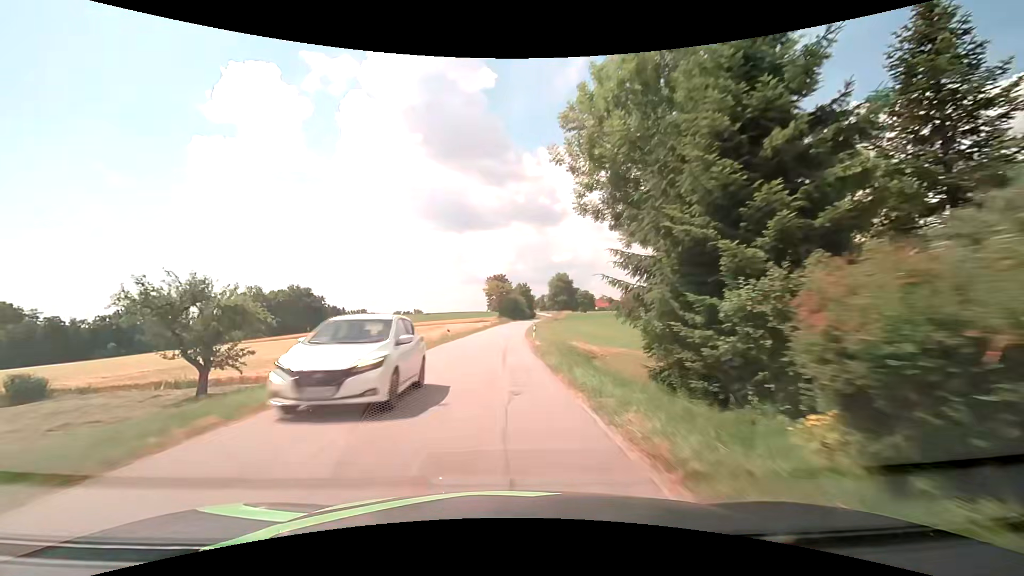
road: tertiary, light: Day
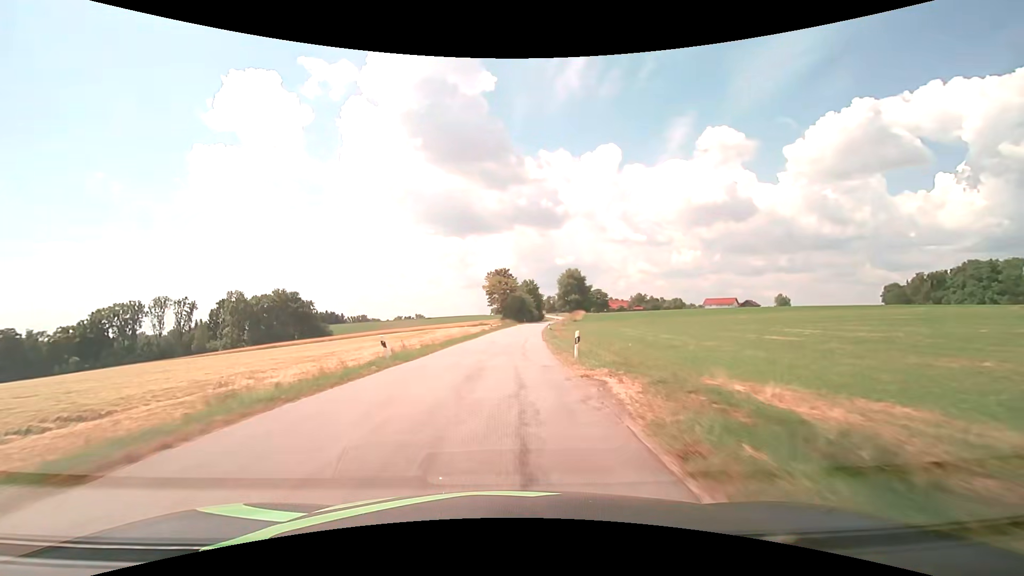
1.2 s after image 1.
(-0.2, +22.5) m; +1°
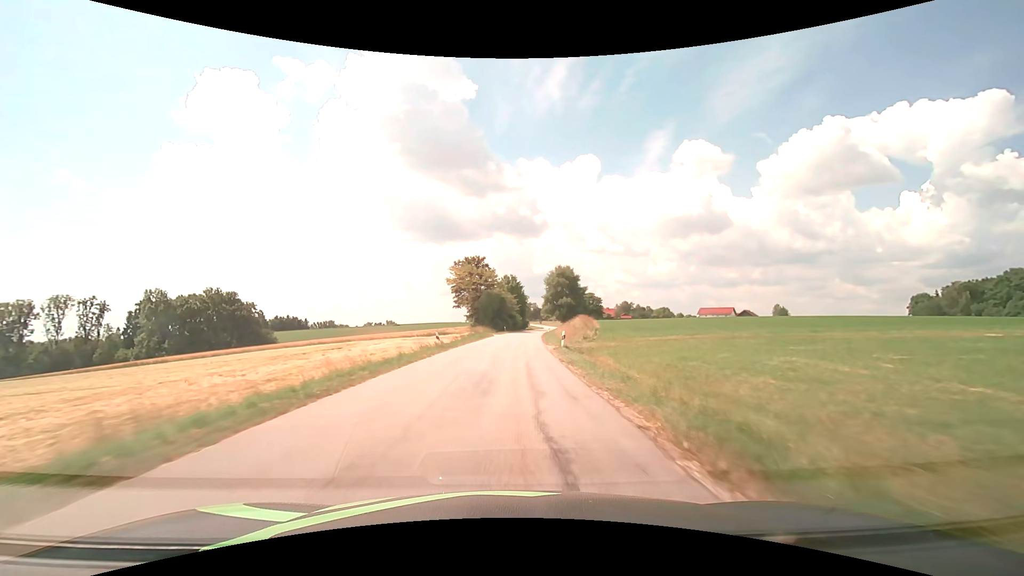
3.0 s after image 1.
(0.0, +33.7) m; +1°
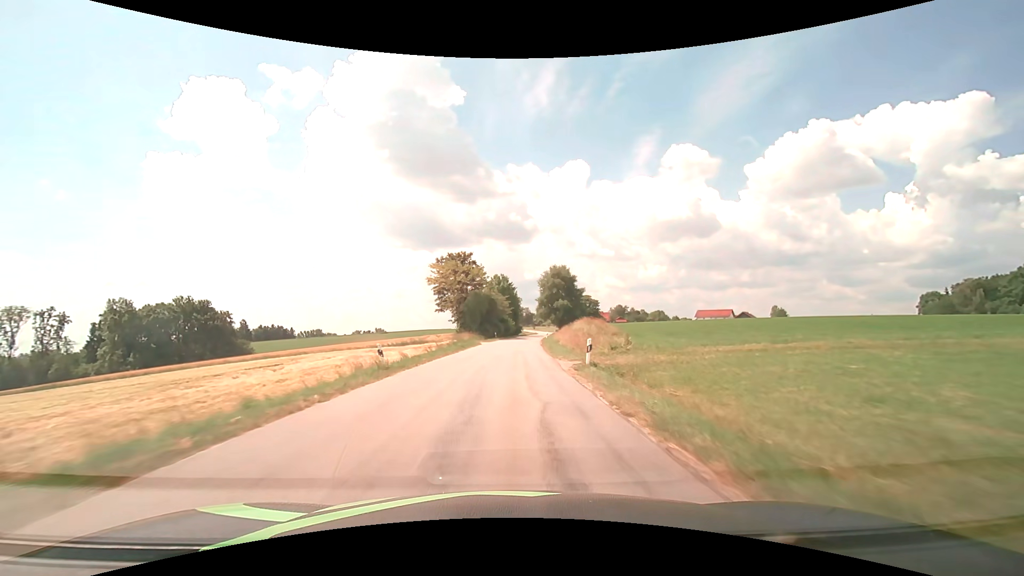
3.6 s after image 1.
(+0.1, +11.4) m; +1°
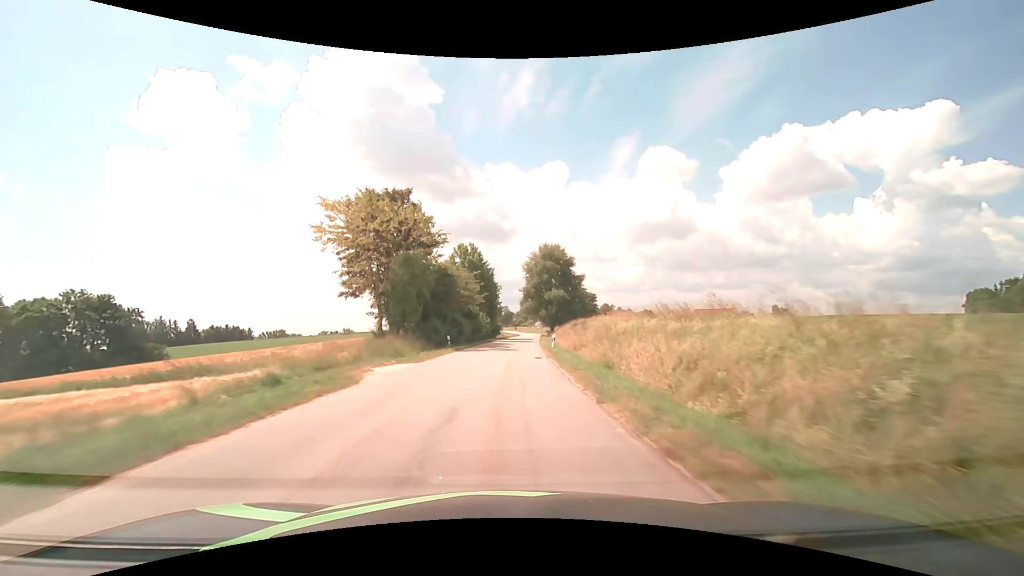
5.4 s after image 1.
(+0.7, +34.3) m; +2°
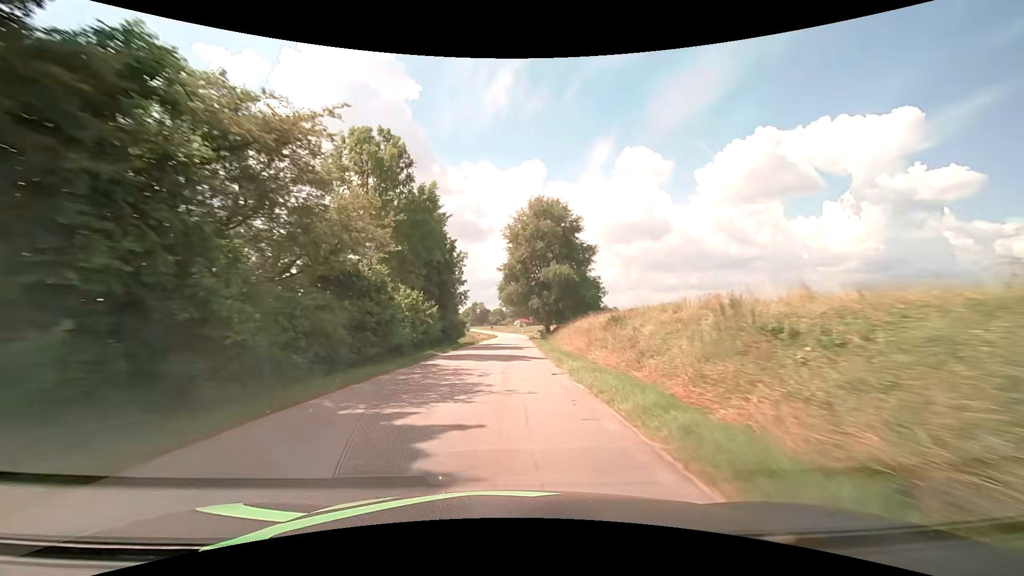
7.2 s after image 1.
(+0.7, +34.8) m; +3°
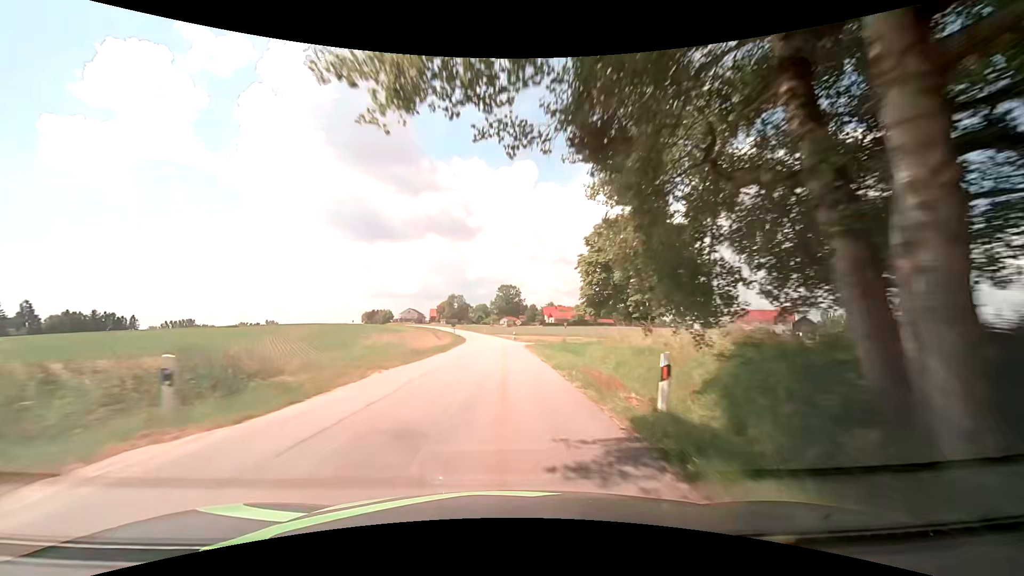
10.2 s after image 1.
(+0.9, +58.7) m; +1°
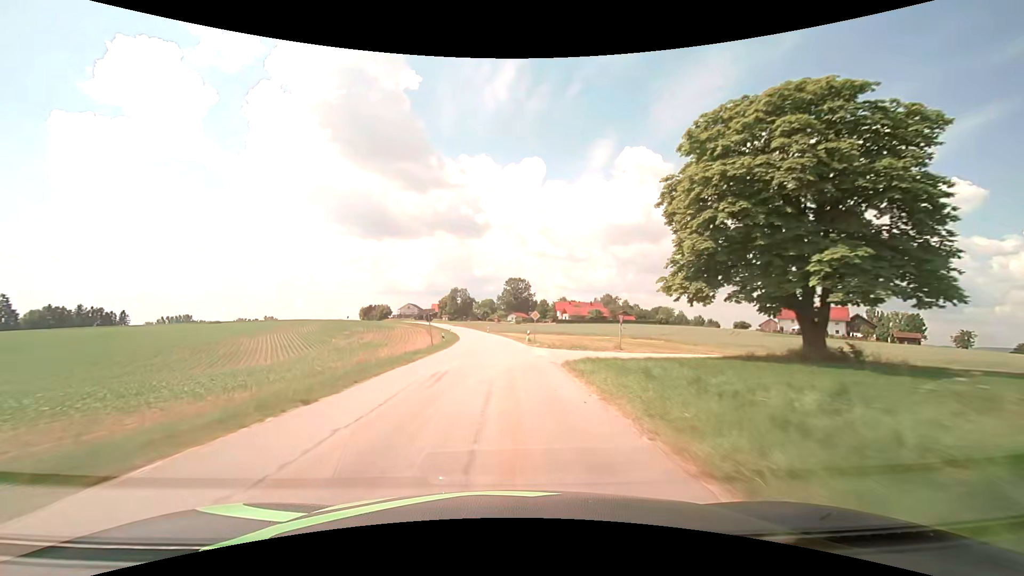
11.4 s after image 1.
(0.0, +23.2) m; 0°
(0, +10) (0, +20) (-1, +30) (-1, +40) (-1, +50) (-2, +60) (-3, +70) (-4, +80) (-6, +90) (-7, +100) m
